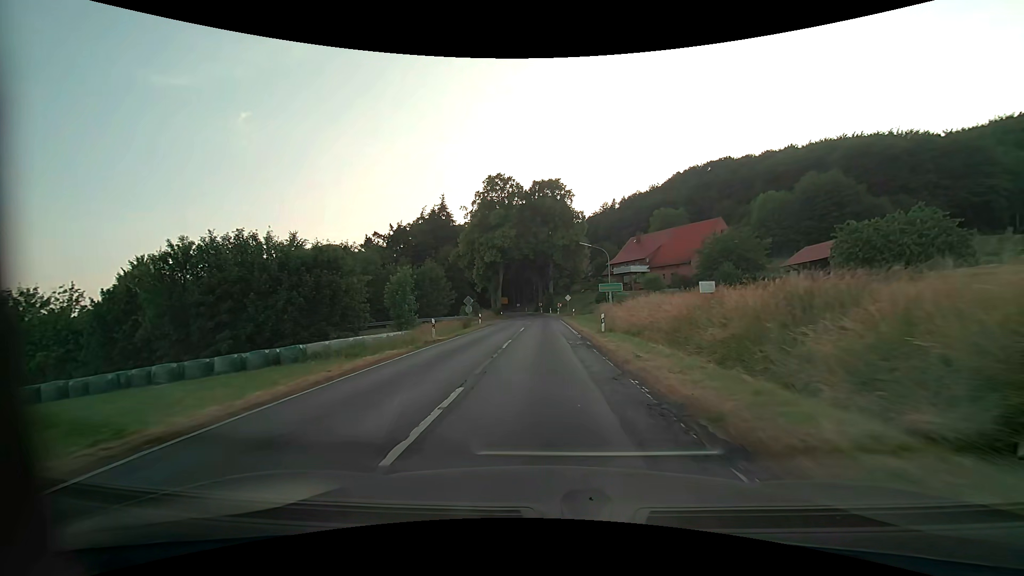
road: secondary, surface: asphalt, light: Day
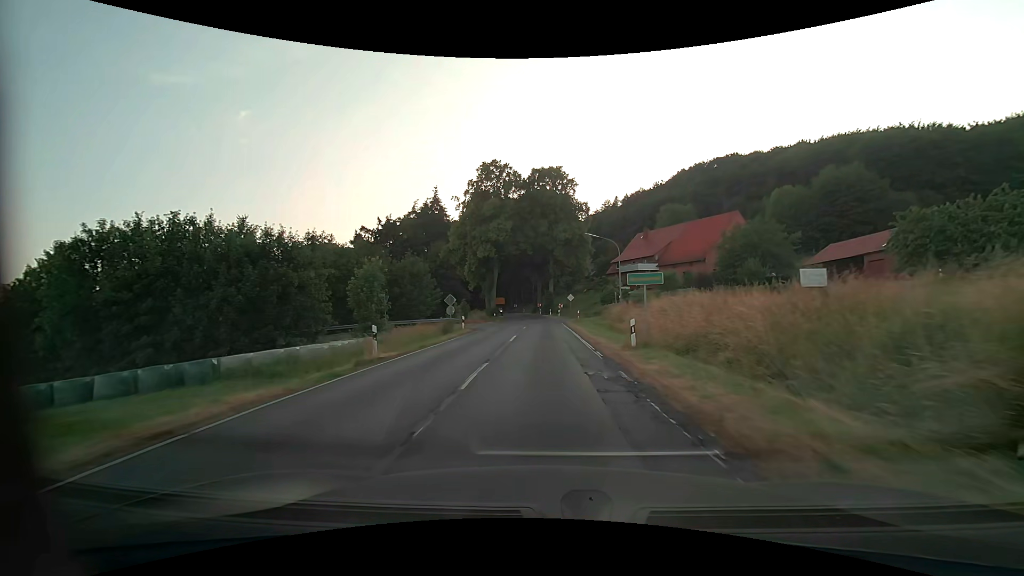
(0.0, +8.2) m; 0°
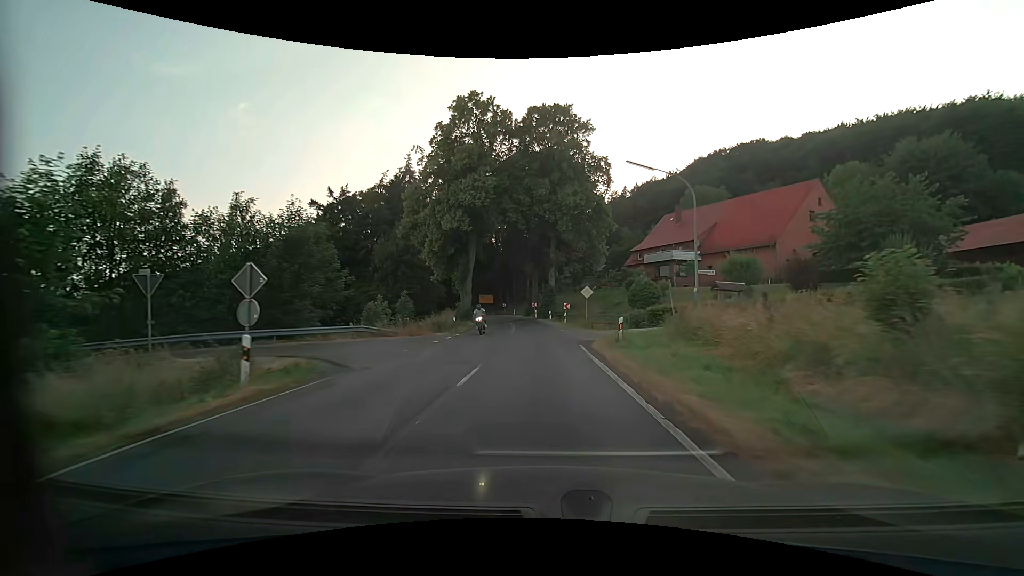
(0.0, +24.2) m; 0°
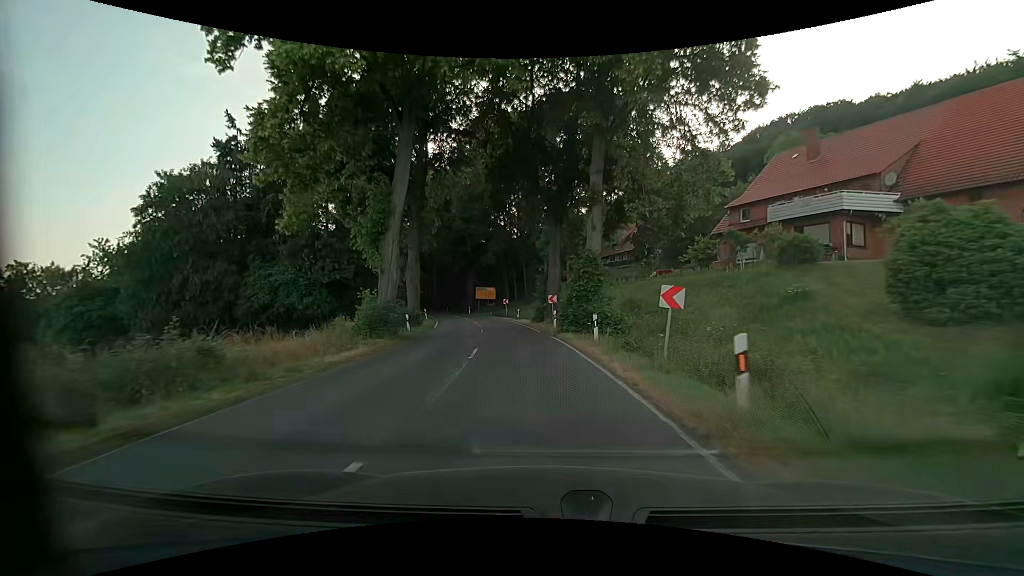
(-0.3, +31.8) m; -2°
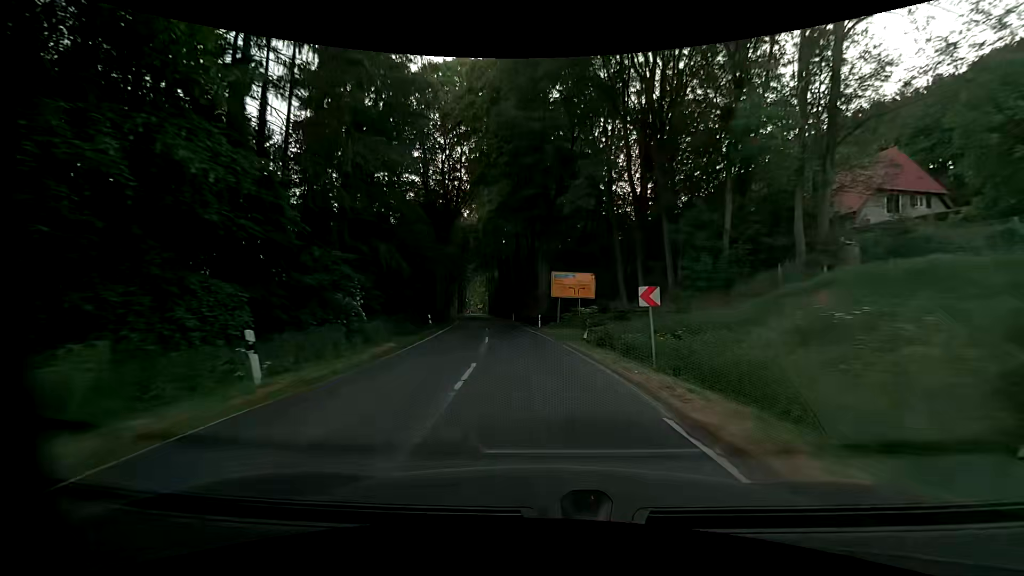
(-4.2, +39.6) m; -10°
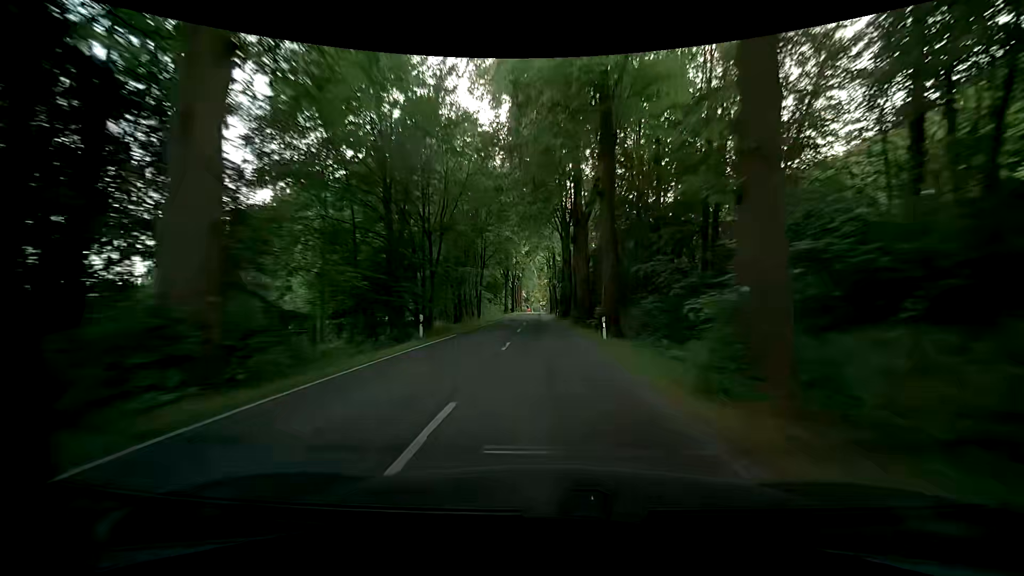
(-4.2, +42.0) m; -9°
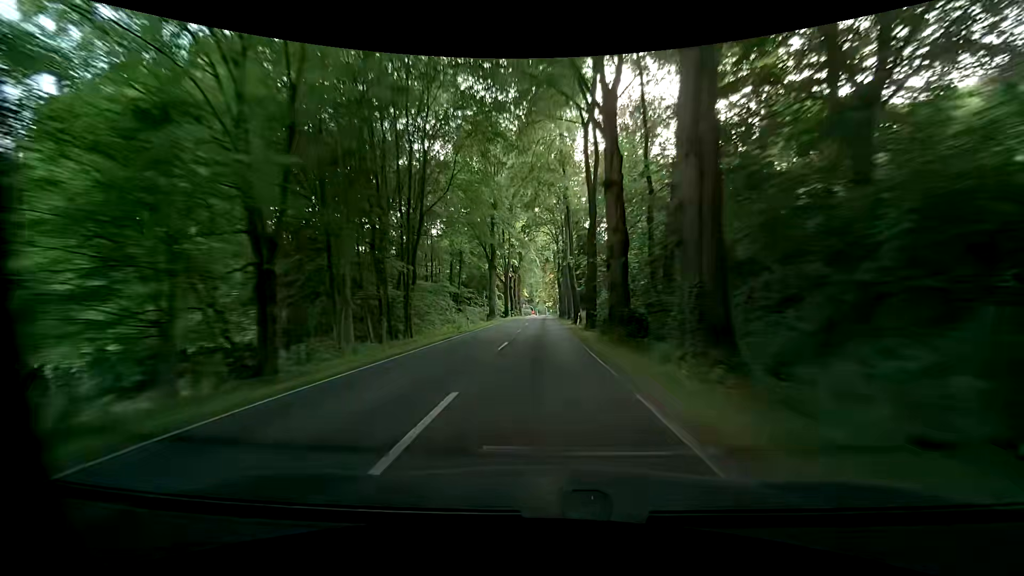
(+0.2, +35.1) m; 0°
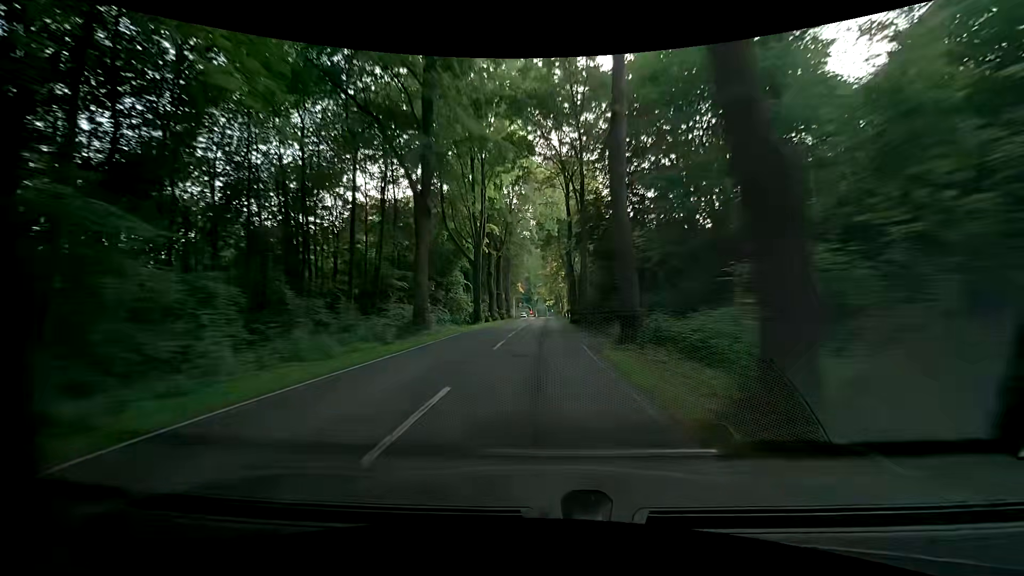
(+0.4, +35.5) m; +1°
(0, +10) (0, +20) (0, +30) (0, +40) (0, +50) (0, +60) (0, +70) (0, +80) (0, +90) (-1, +100) m
